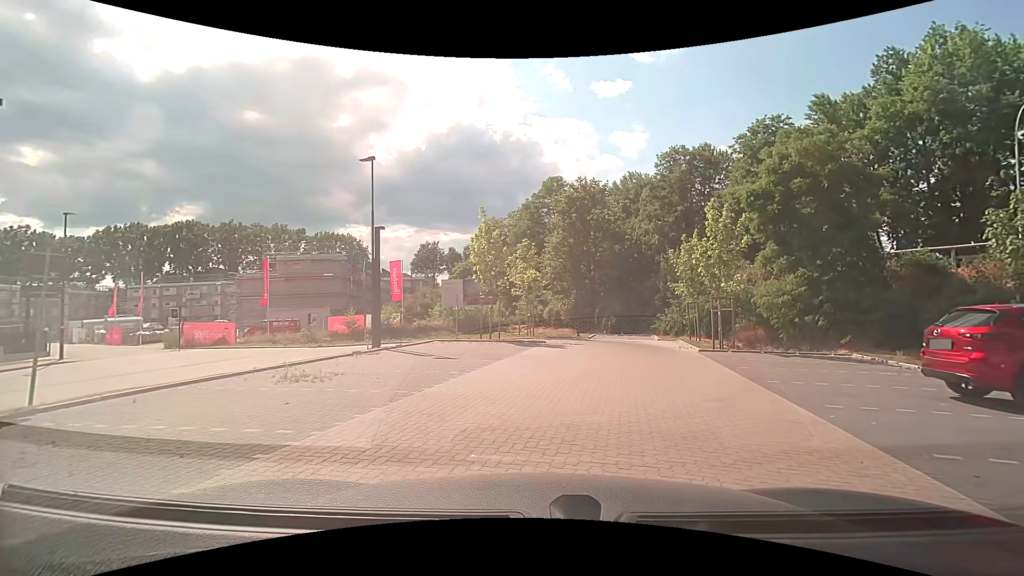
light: Day
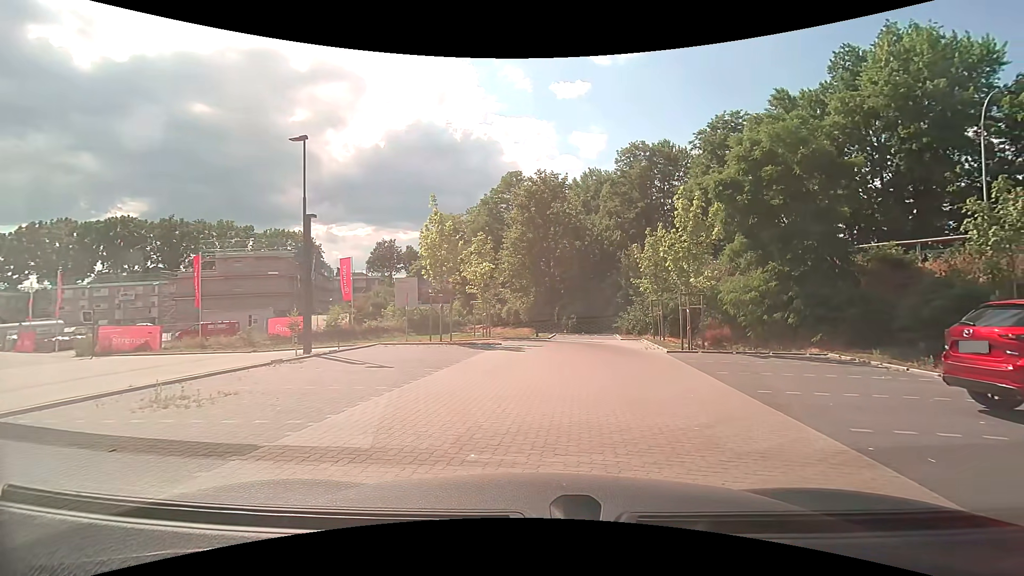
(0.0, +2.1) m; +2°
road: service
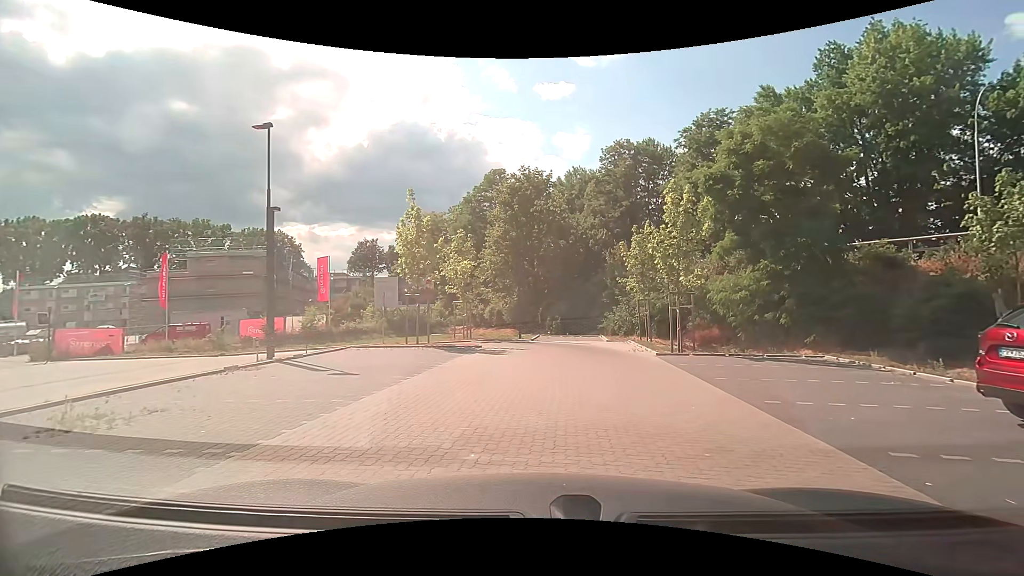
(0.0, +1.1) m; +1°
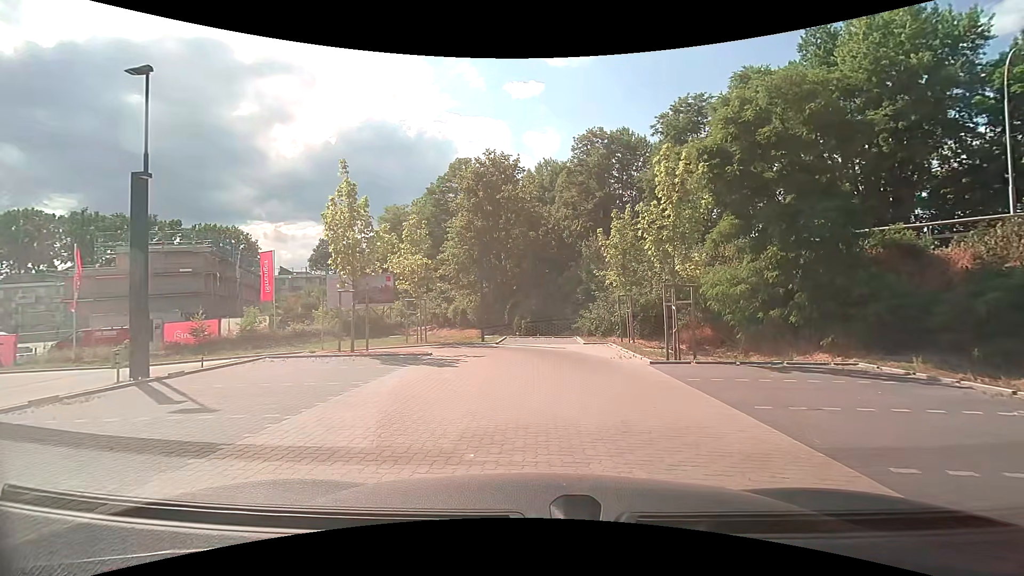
(+0.2, +3.7) m; +4°
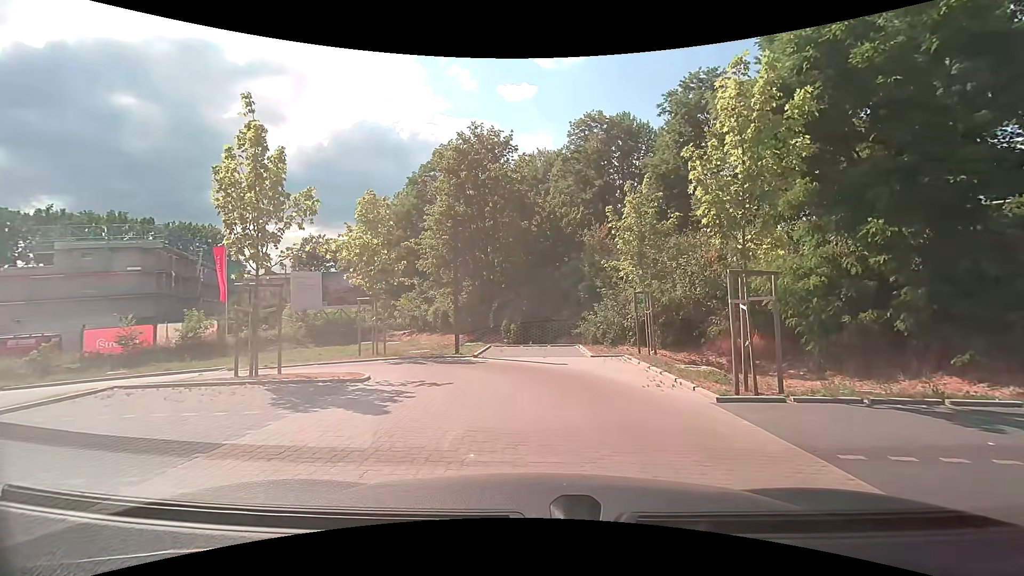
(+0.2, +5.2) m; +3°
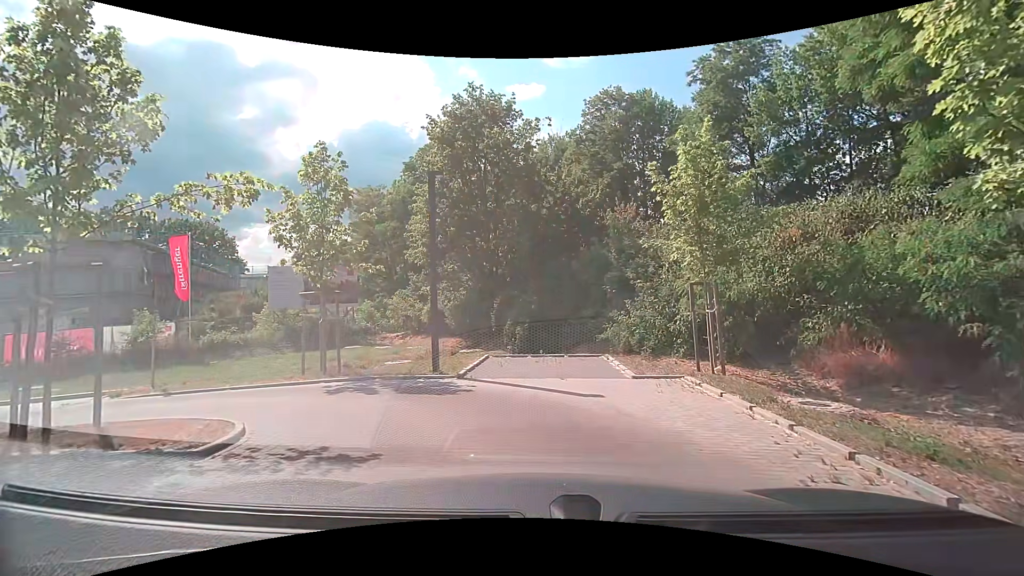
(-0.1, +5.0) m; -2°
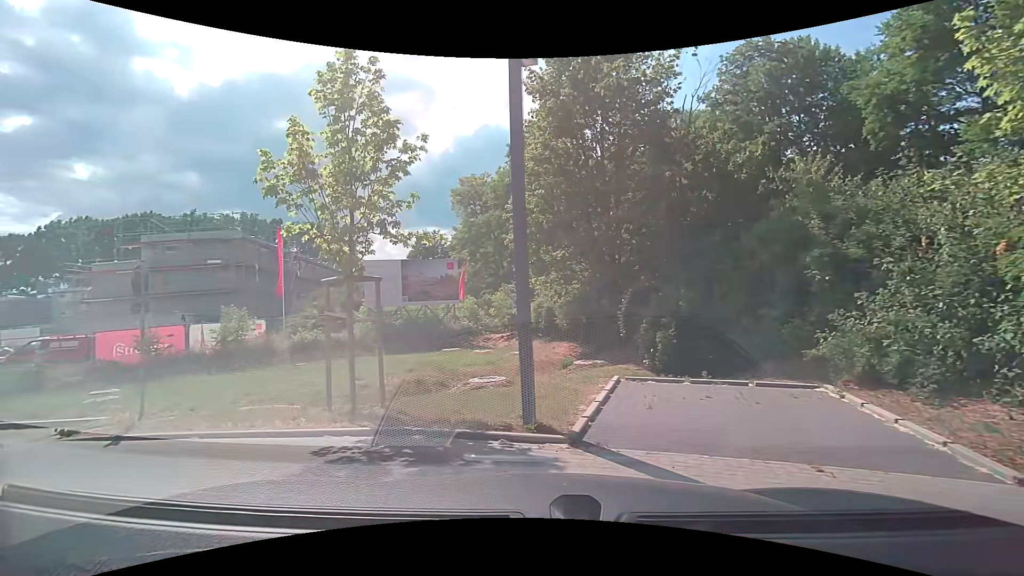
(-0.3, +5.3) m; -12°
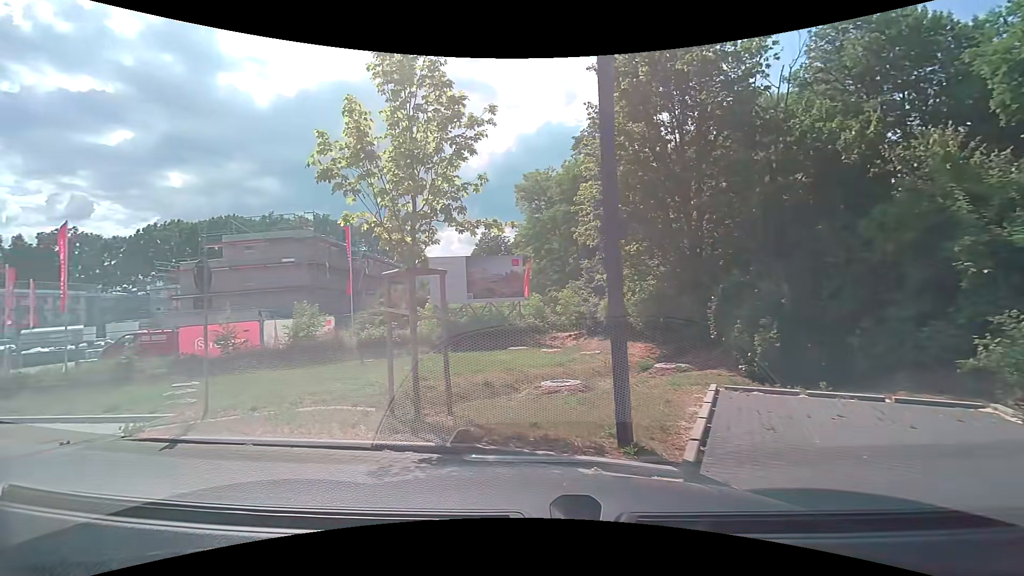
(-0.1, +1.0) m; -6°
